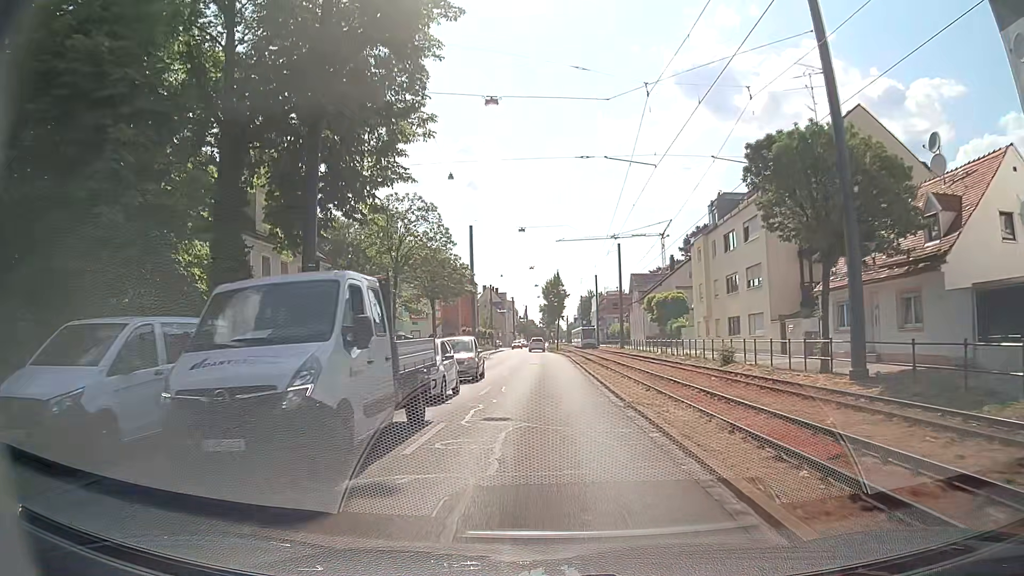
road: tertiary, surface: asphalt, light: Day
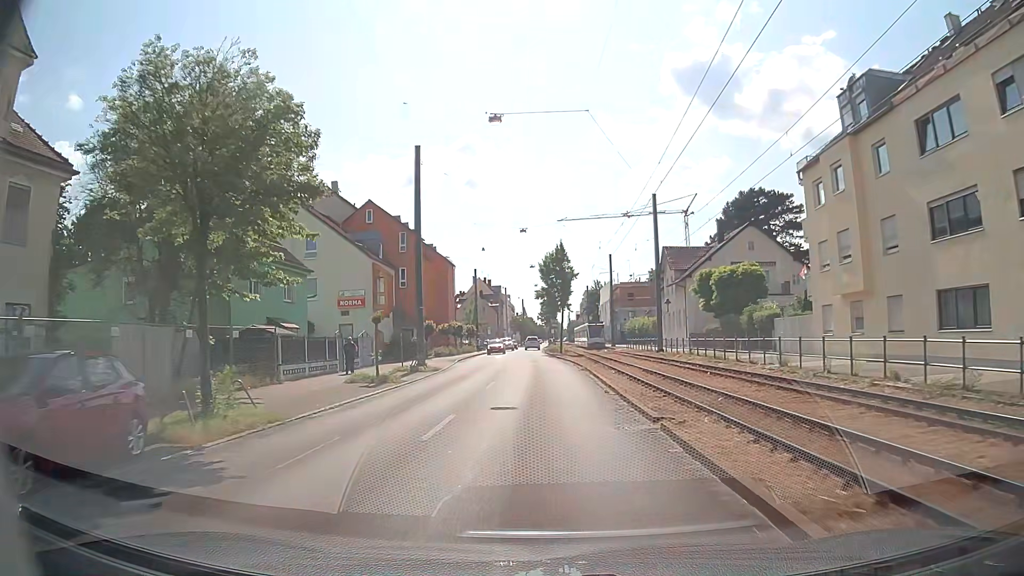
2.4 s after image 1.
(-0.2, +26.0) m; 0°
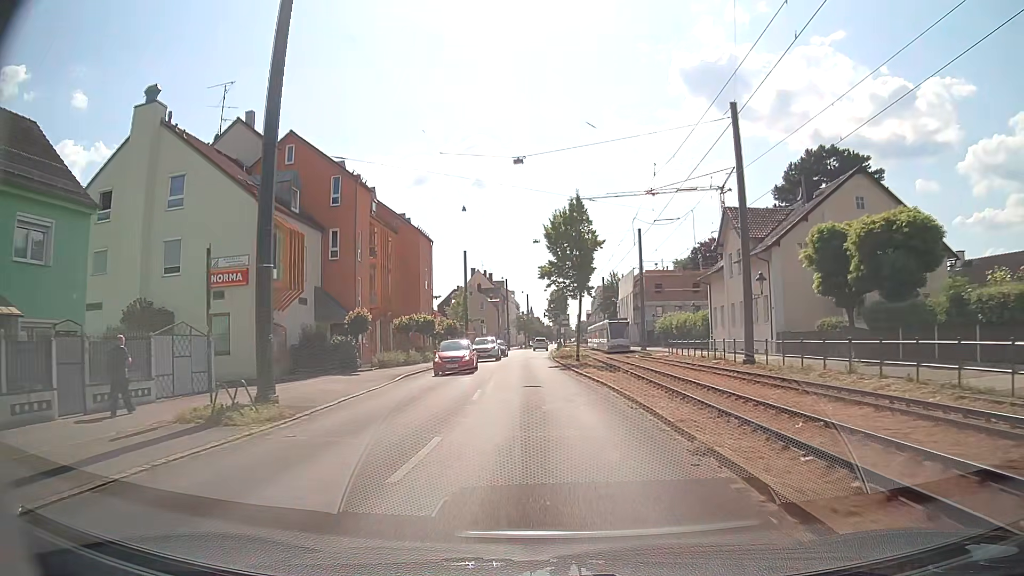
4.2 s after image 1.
(-0.2, +21.0) m; 0°
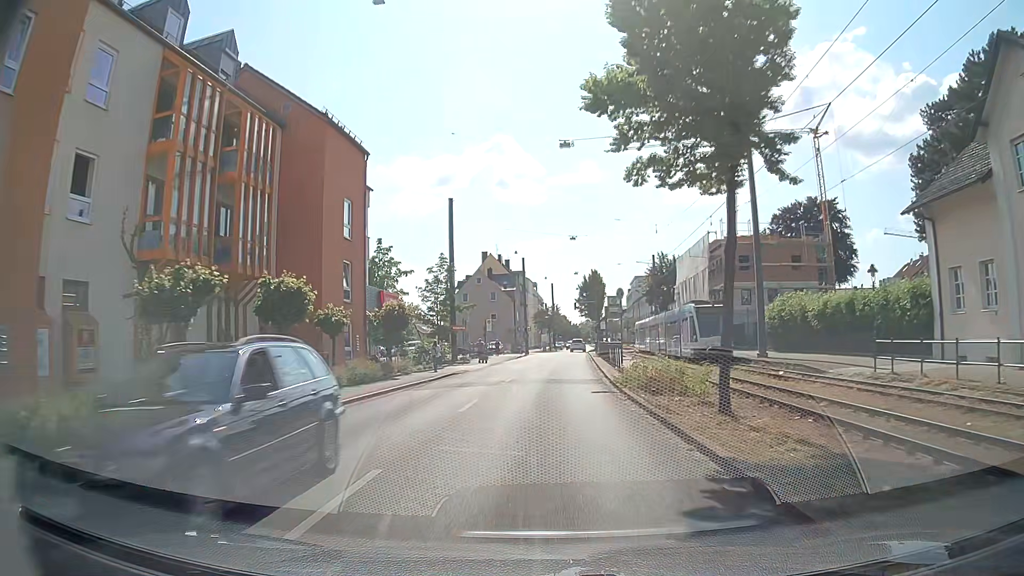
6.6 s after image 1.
(-0.8, +29.6) m; -3°
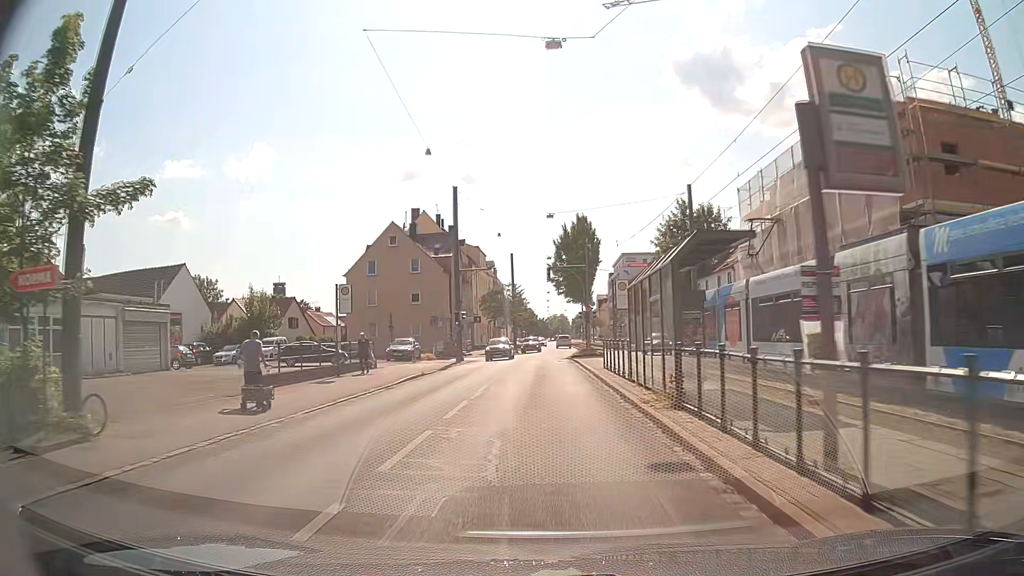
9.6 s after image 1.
(+0.9, +37.9) m; +3°
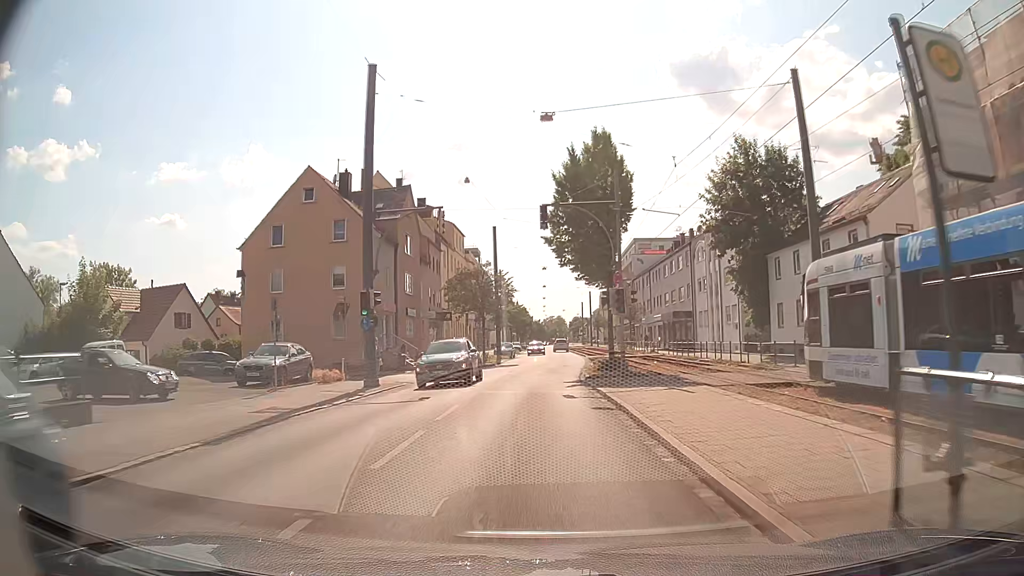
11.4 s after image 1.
(+0.1, +22.2) m; 0°
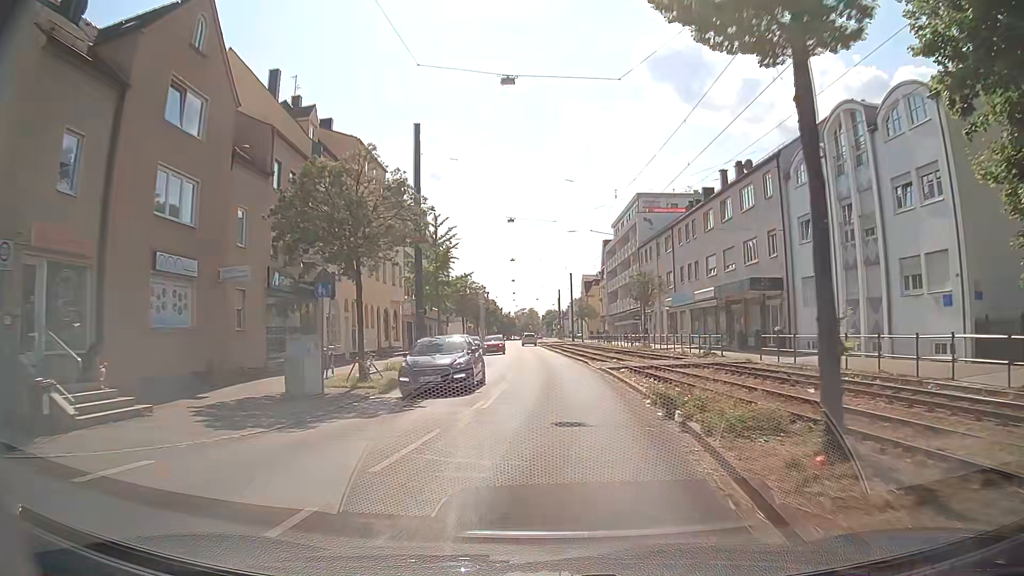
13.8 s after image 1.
(+0.3, +28.7) m; +1°
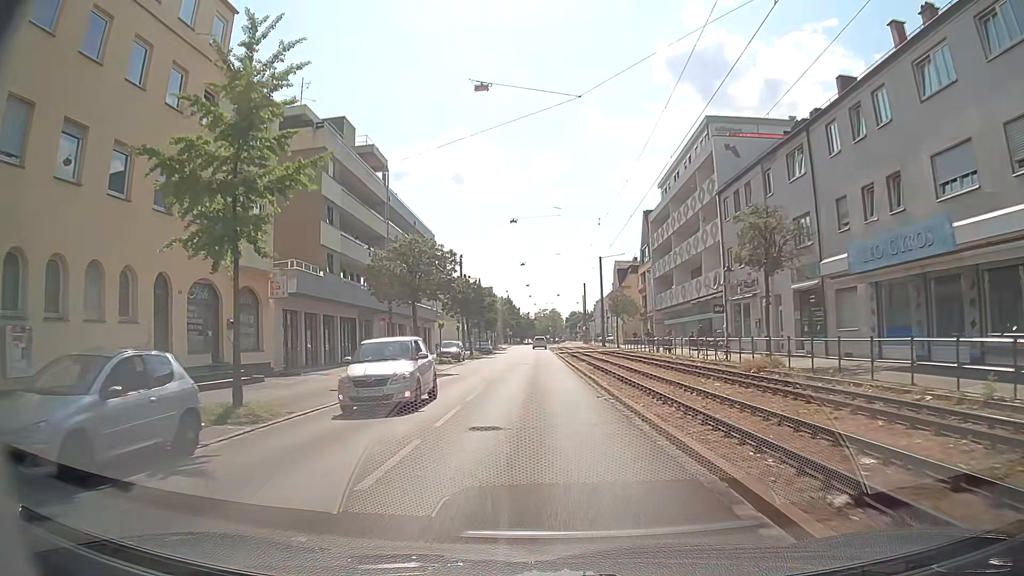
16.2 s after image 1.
(+0.9, +27.7) m; 0°
(0, +10) (0, +20) (-1, +30) (-1, +40) (-1, +50) (-1, +60) (-1, +70) (-2, +80) (-2, +90) (-2, +100) m
